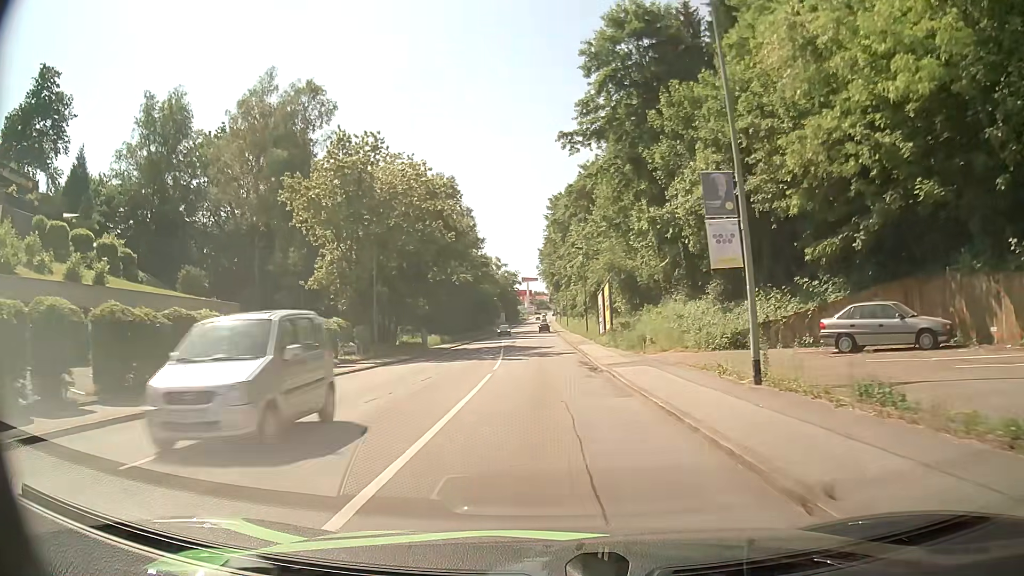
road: tertiary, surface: asphalt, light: Day
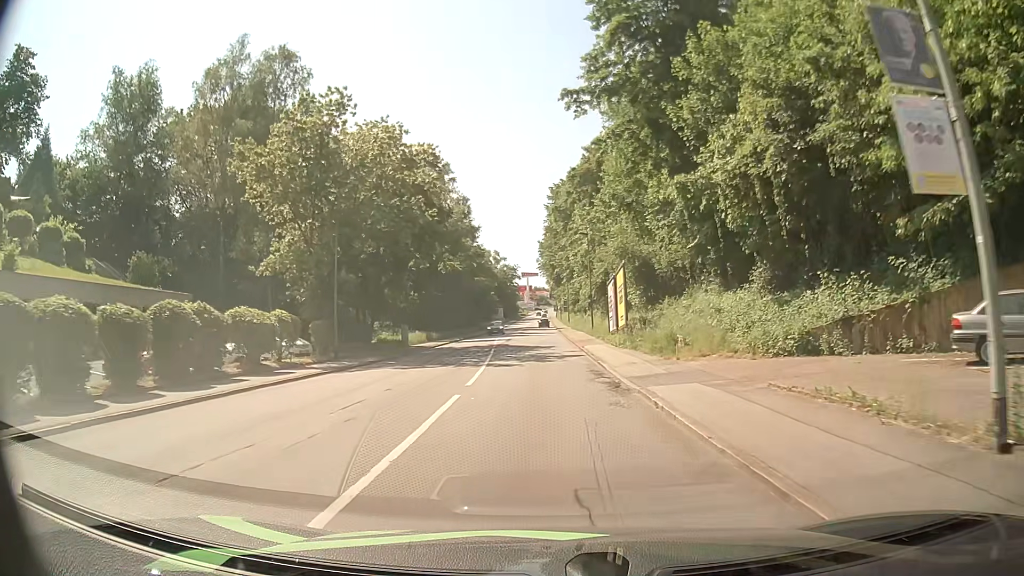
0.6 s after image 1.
(0.0, +7.2) m; 0°
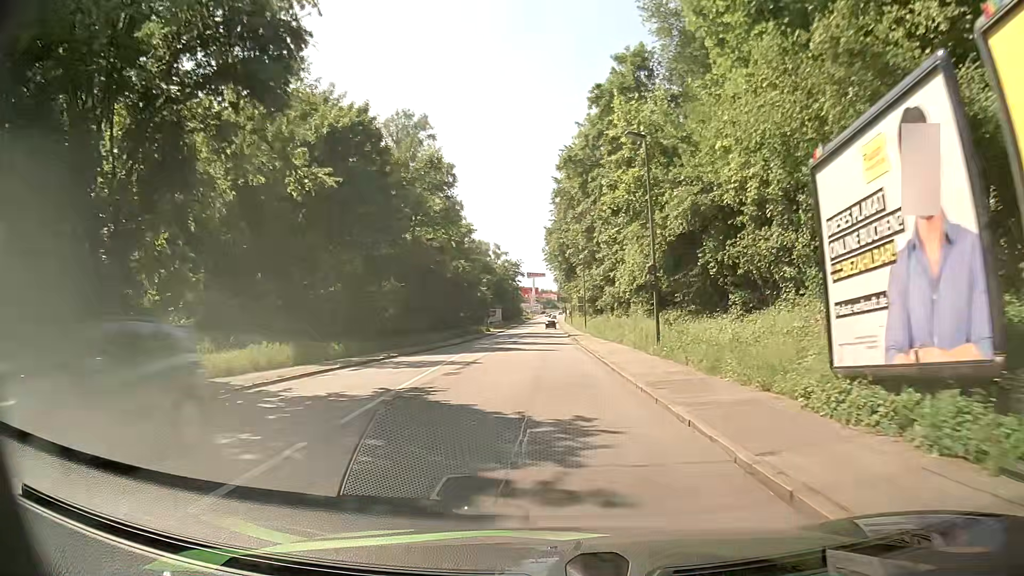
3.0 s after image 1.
(-0.1, +29.2) m; -1°
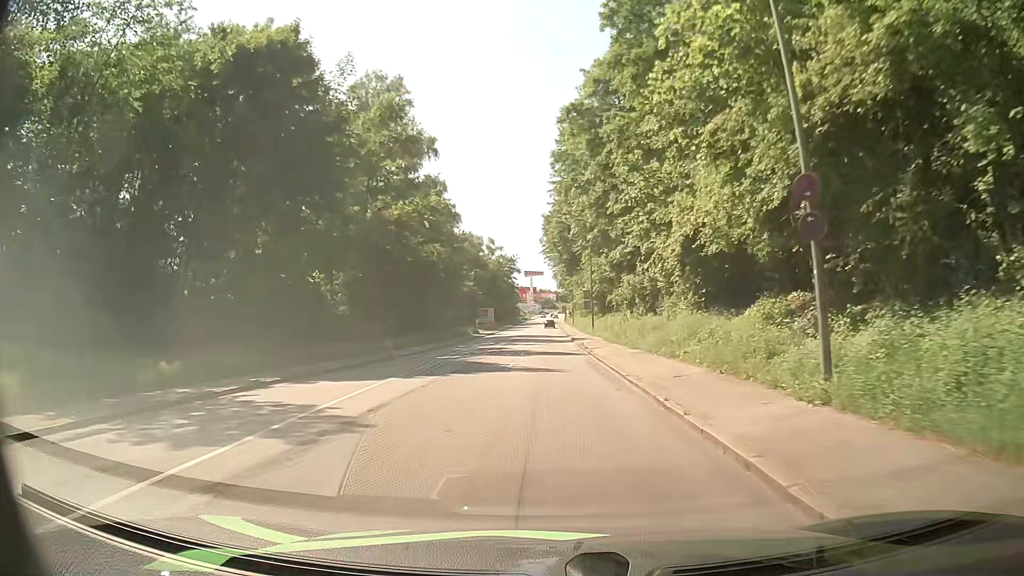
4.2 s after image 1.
(+0.1, +14.7) m; +1°
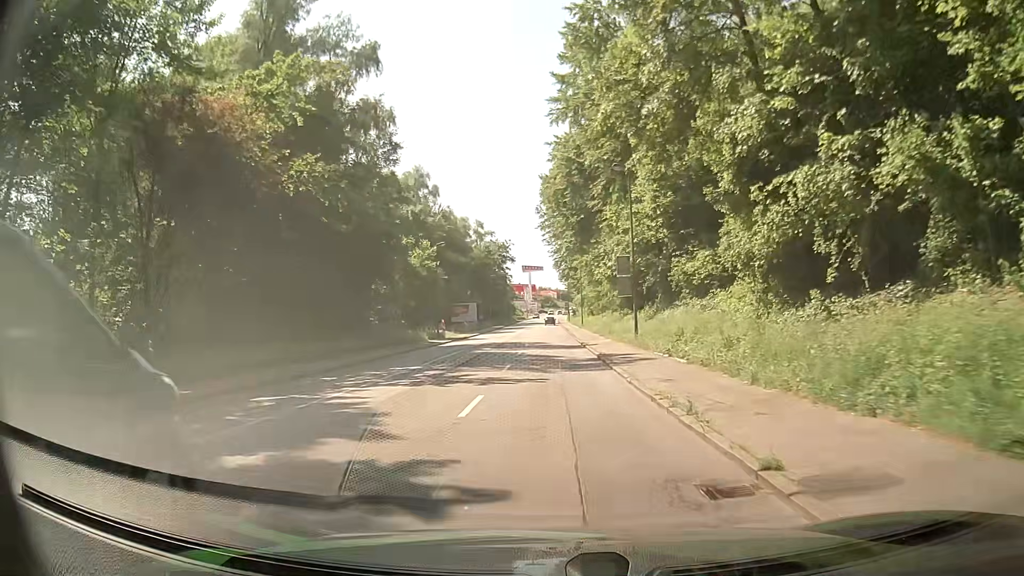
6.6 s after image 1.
(-0.3, +29.5) m; -1°
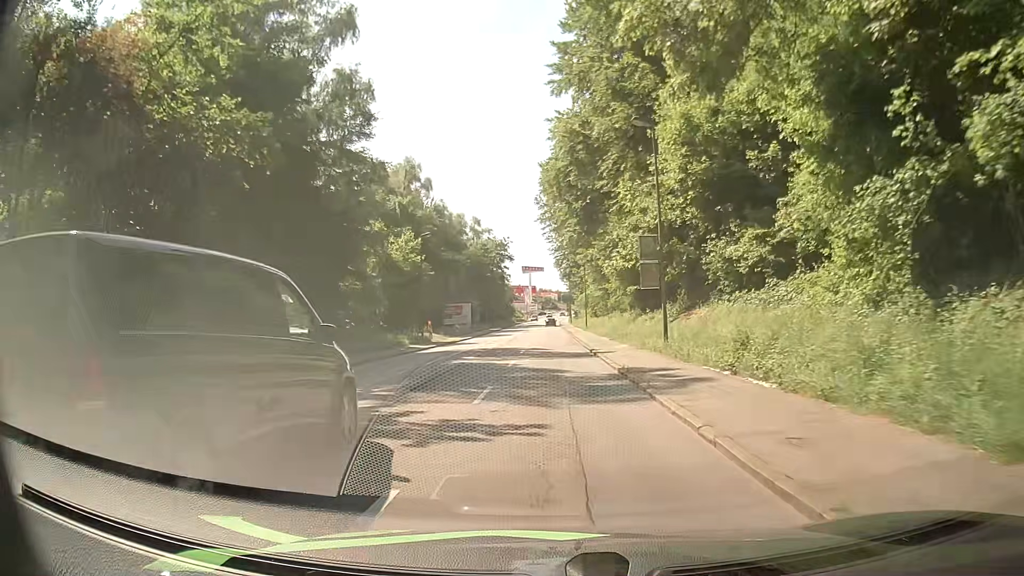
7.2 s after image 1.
(0.0, +7.4) m; 0°
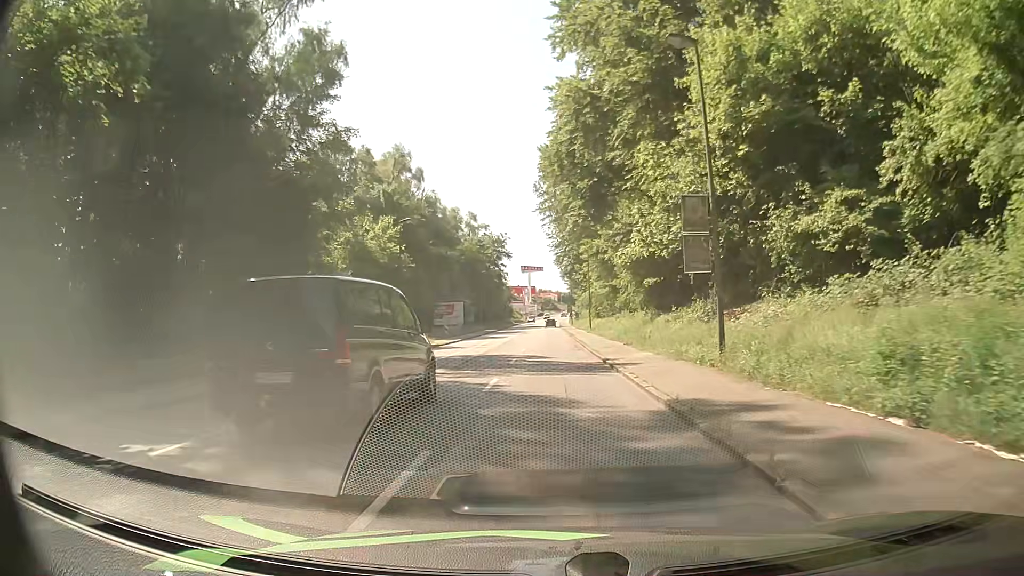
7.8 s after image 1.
(0.0, +7.4) m; 0°
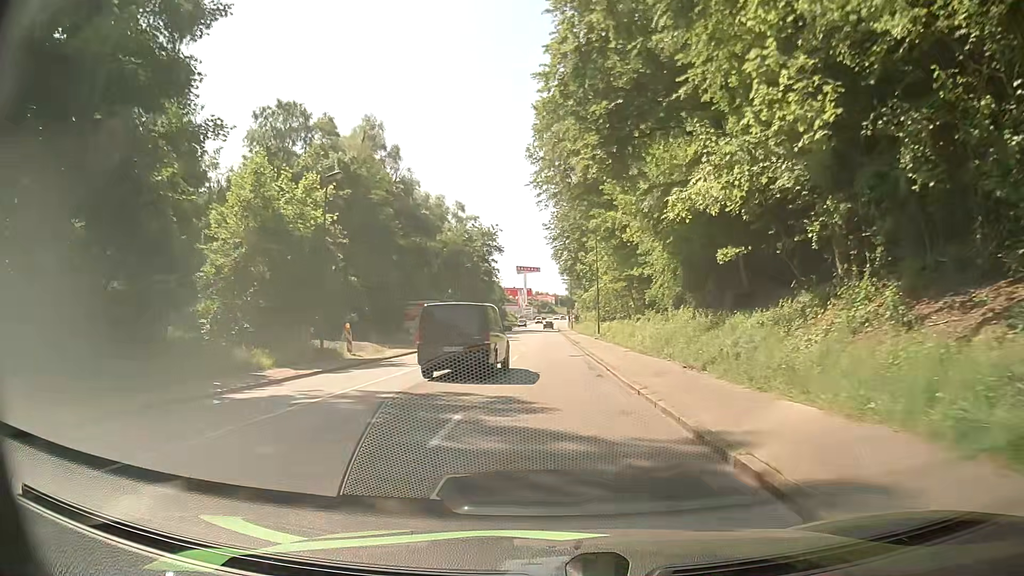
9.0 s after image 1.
(+0.2, +14.7) m; +1°
(0, +10) (0, +20) (0, +30) (0, +40) (0, +50) (0, +60) (0, +70) (0, +80) (0, +90) (0, +100) m
